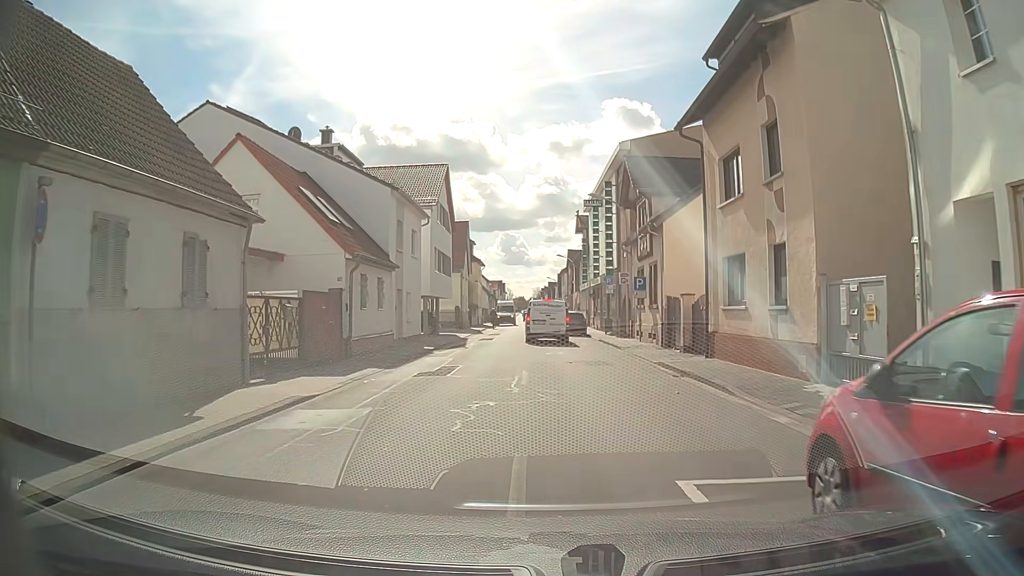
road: tertiary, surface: asphalt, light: Day
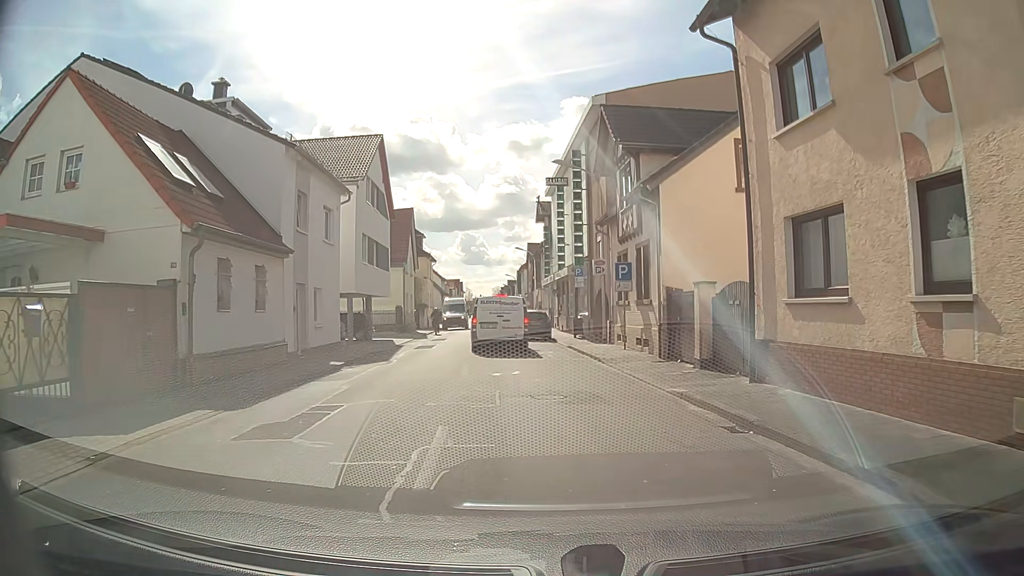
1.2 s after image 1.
(+0.2, +7.2) m; +3°
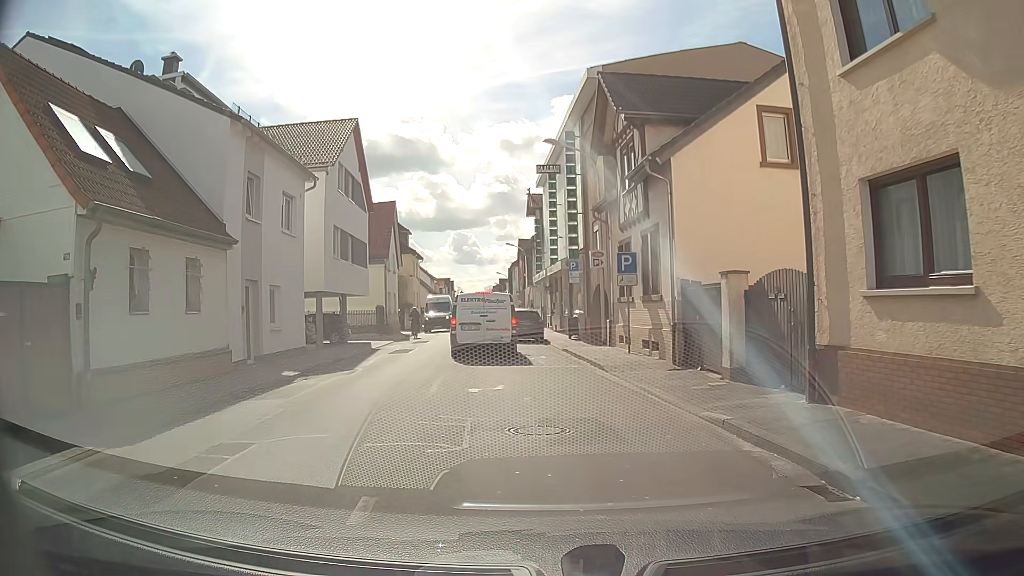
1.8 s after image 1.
(+0.1, +3.0) m; +2°
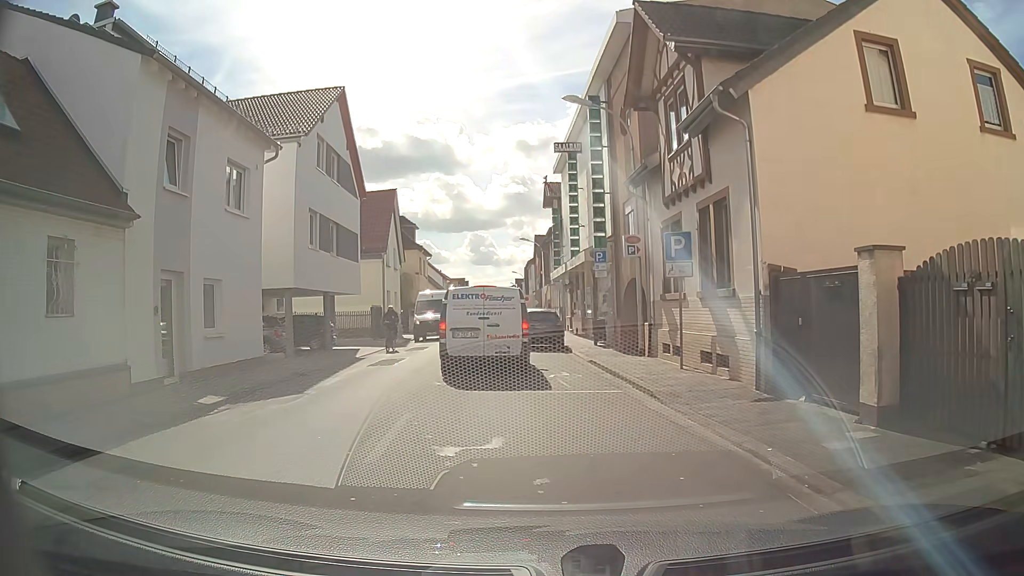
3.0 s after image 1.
(0.0, +4.8) m; -3°
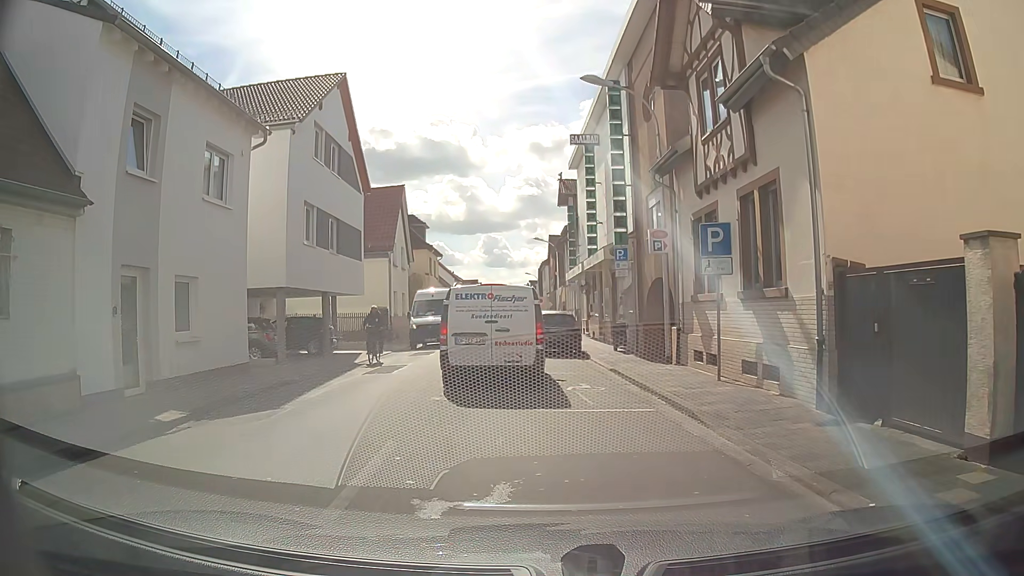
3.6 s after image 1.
(0.0, +1.8) m; 0°
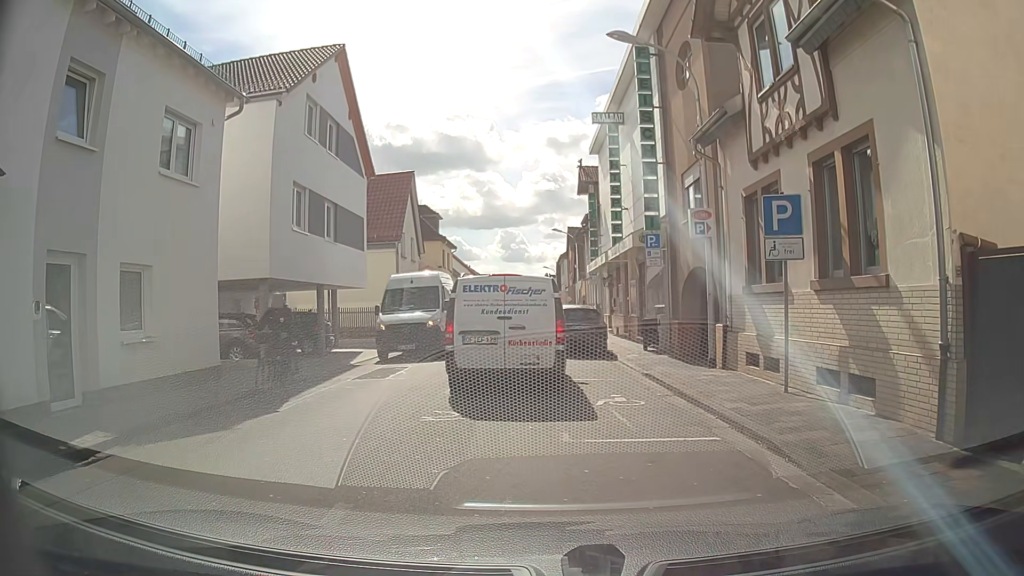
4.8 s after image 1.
(0.0, +2.4) m; 0°
